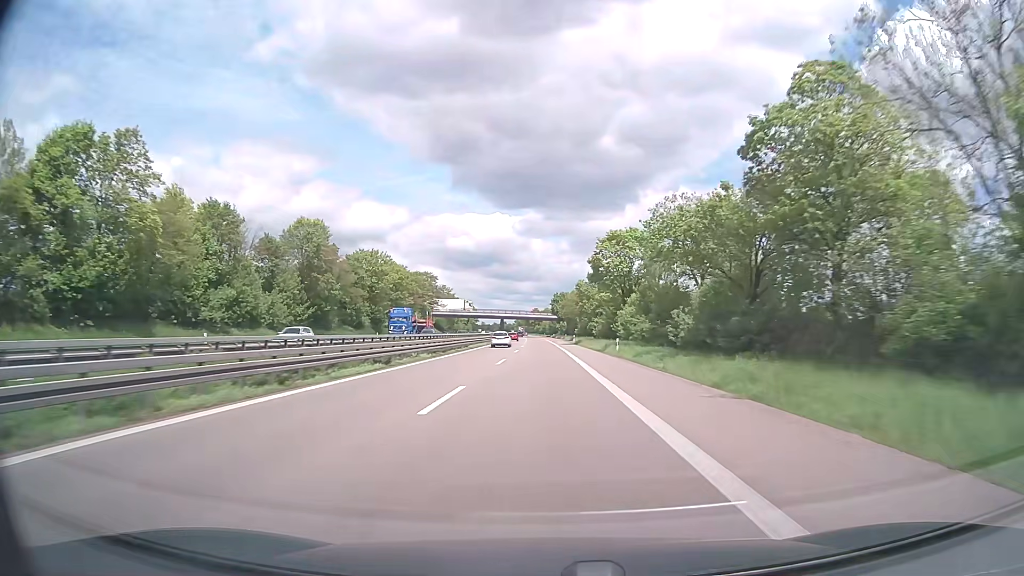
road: trunk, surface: asphalt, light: Day
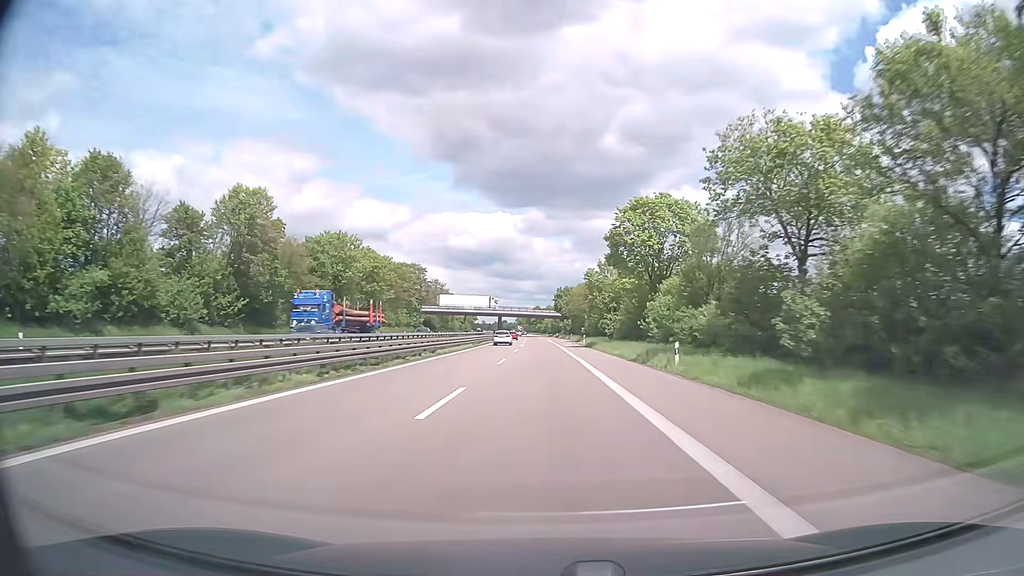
(-0.1, +18.7) m; 0°
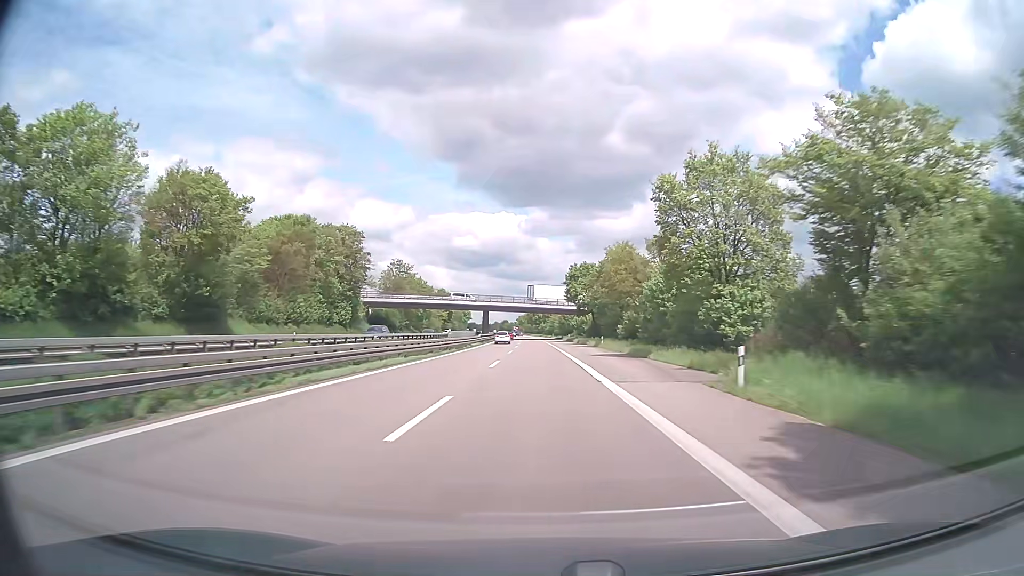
(-0.1, +56.2) m; 0°
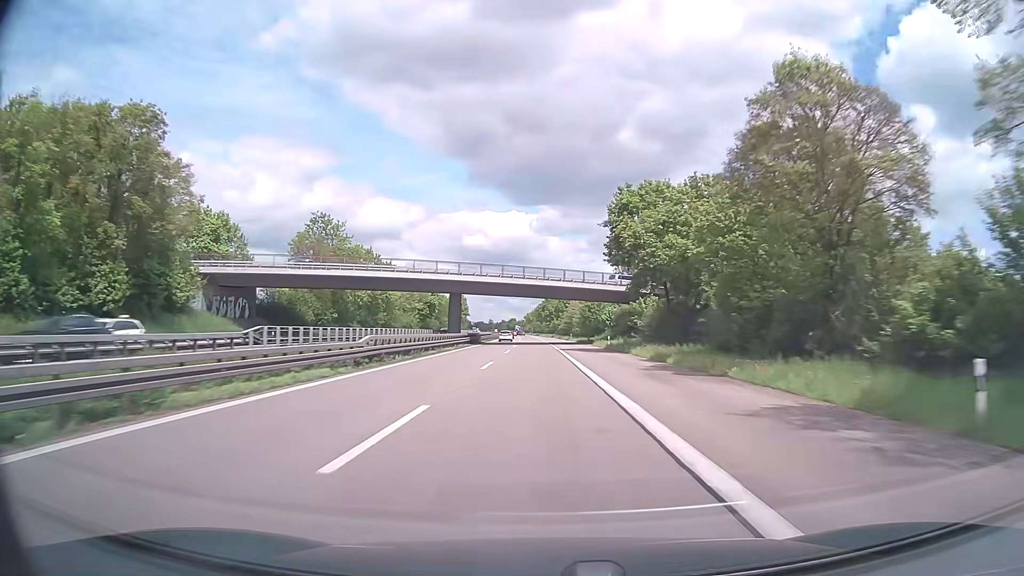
(-0.6, +56.1) m; -1°
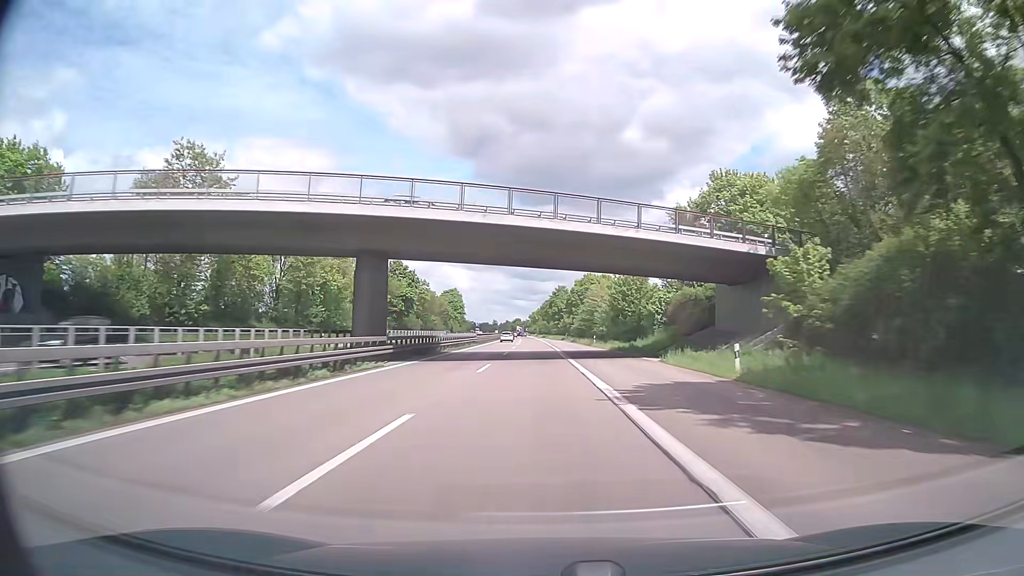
(-0.1, +37.4) m; -1°
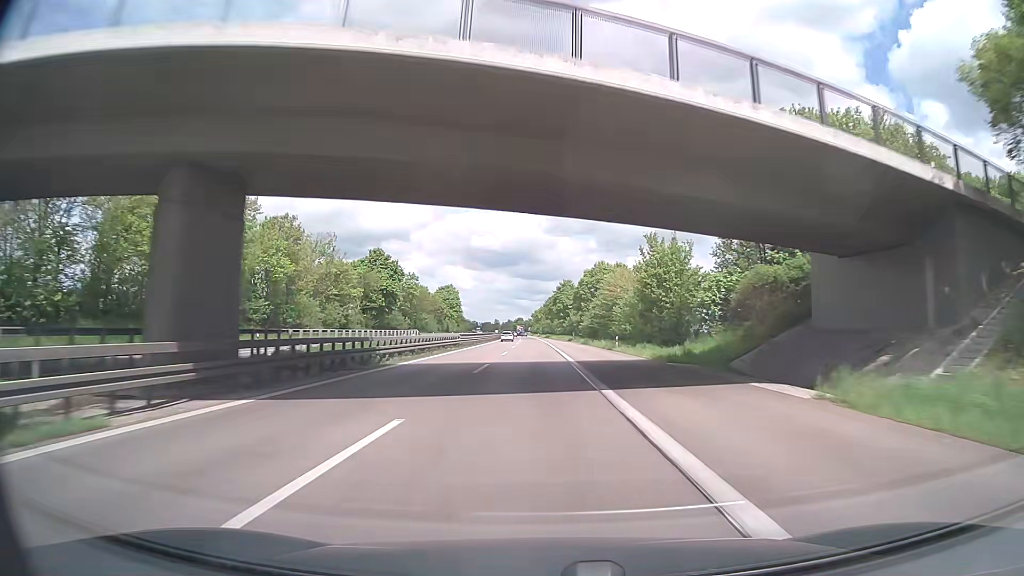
(0.0, +18.7) m; 0°
